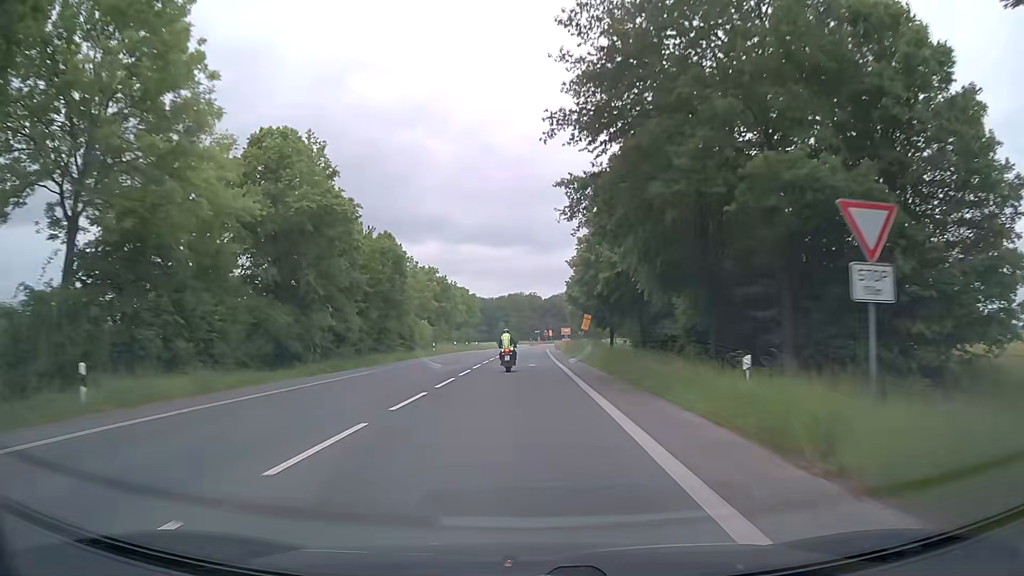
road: secondary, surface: asphalt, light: Day
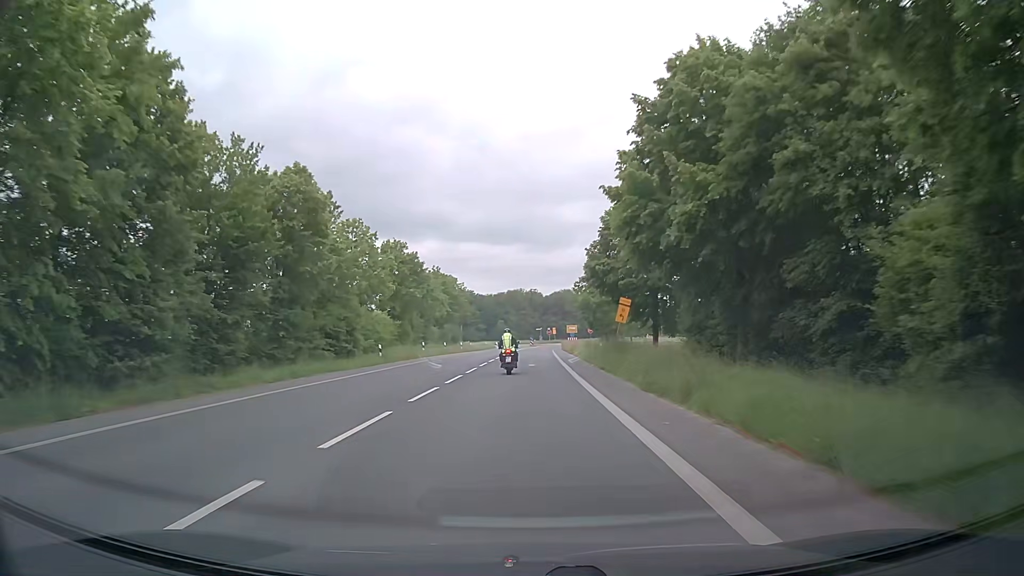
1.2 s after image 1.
(+0.1, +22.3) m; 0°
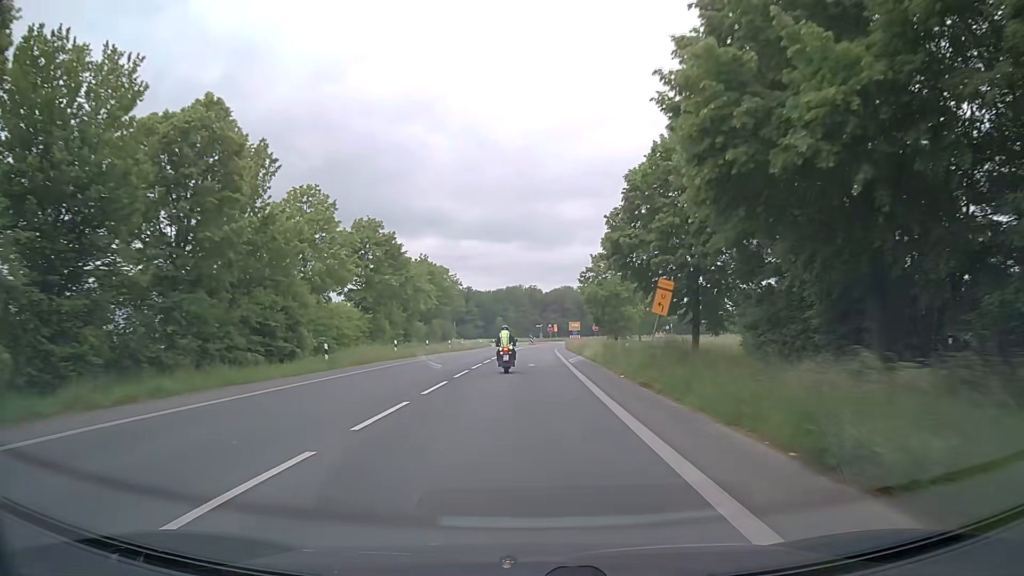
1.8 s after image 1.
(+0.1, +10.5) m; 0°
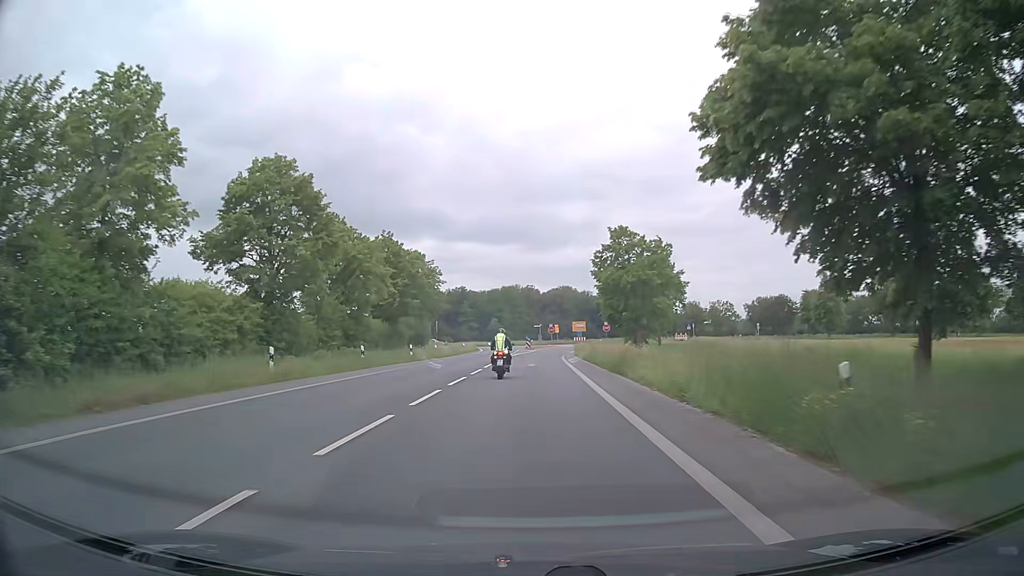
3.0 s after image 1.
(+0.2, +19.8) m; 0°
(0, +10) (0, +20) (+1, +30) (+1, +40) (+1, +50) (+2, +60) (+3, +70) (+5, +80) (+7, +90) (+8, +99) m
